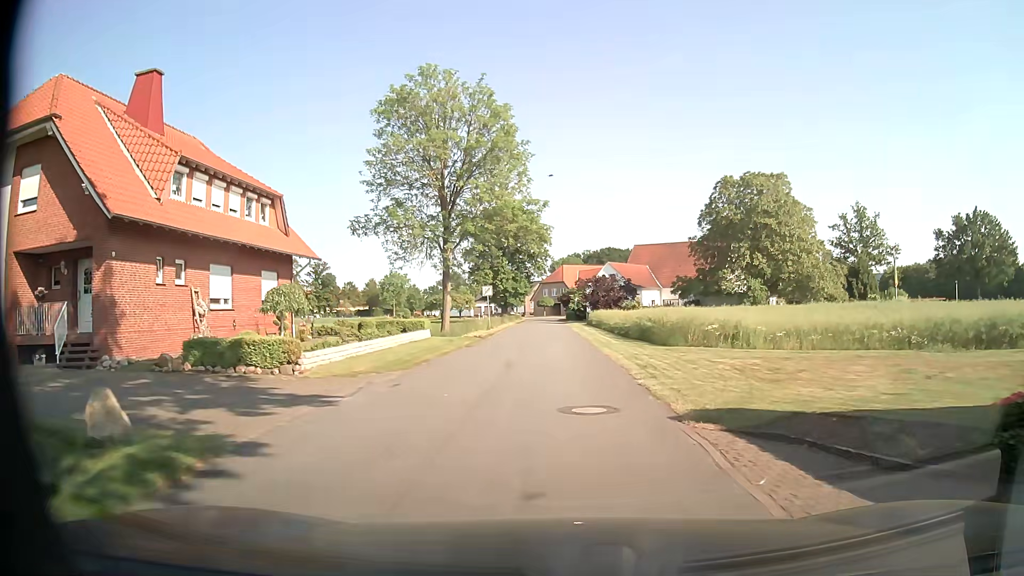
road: unclassified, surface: asphalt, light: Day
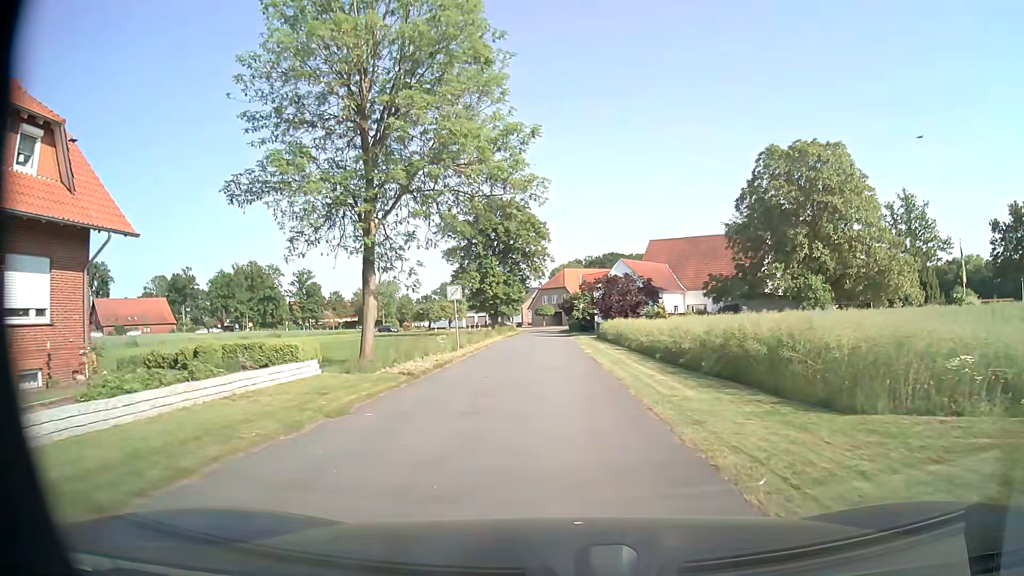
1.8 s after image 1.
(-0.3, +15.0) m; -2°
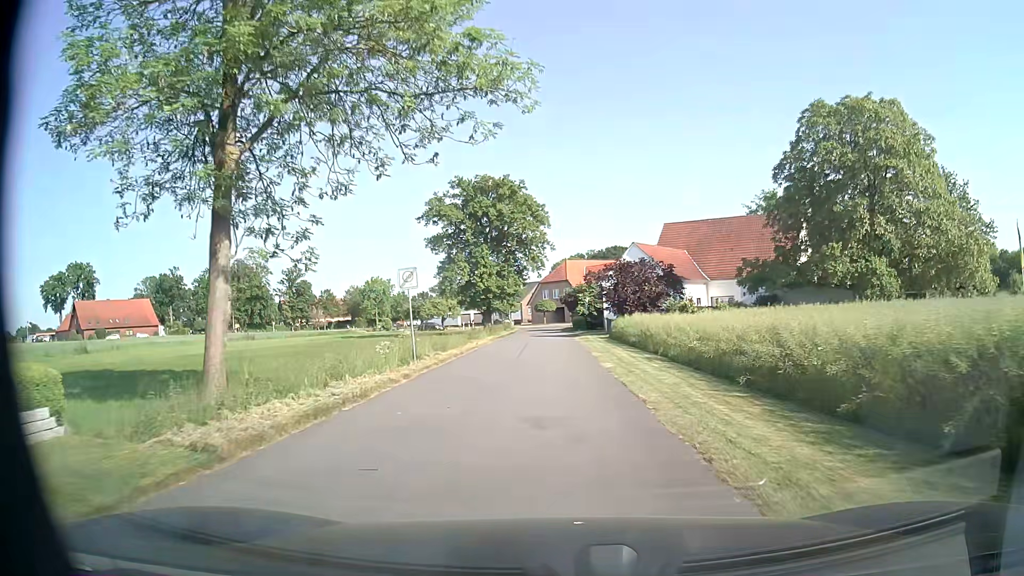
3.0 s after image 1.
(+0.1, +9.9) m; 0°
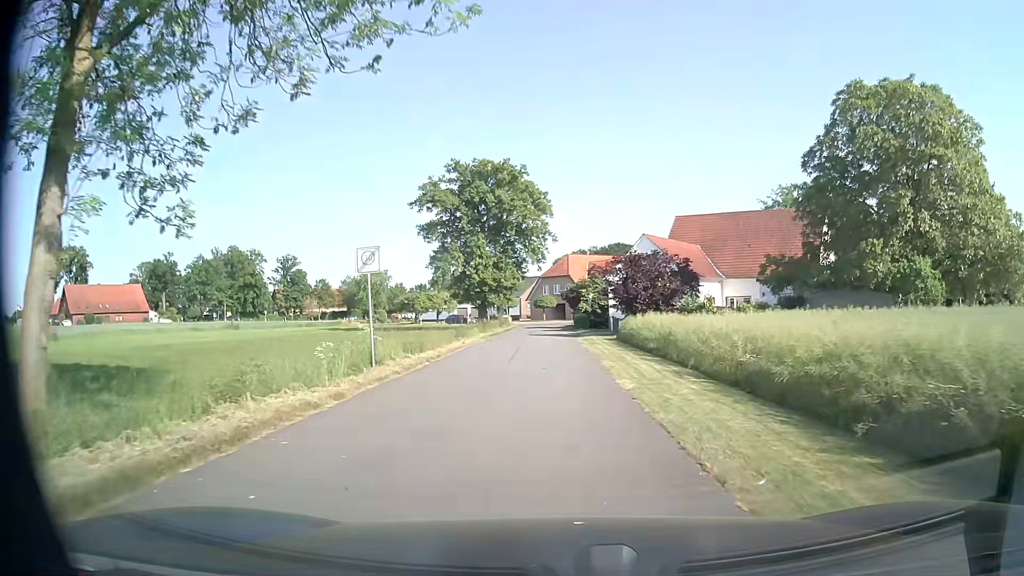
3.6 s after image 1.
(-0.1, +4.8) m; 0°
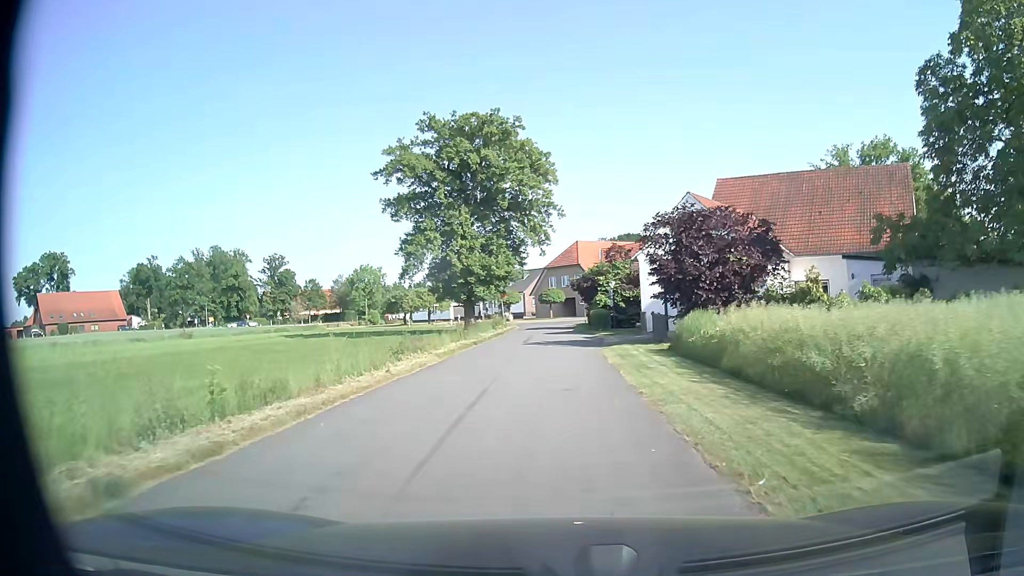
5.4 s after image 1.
(0.0, +14.3) m; -1°
